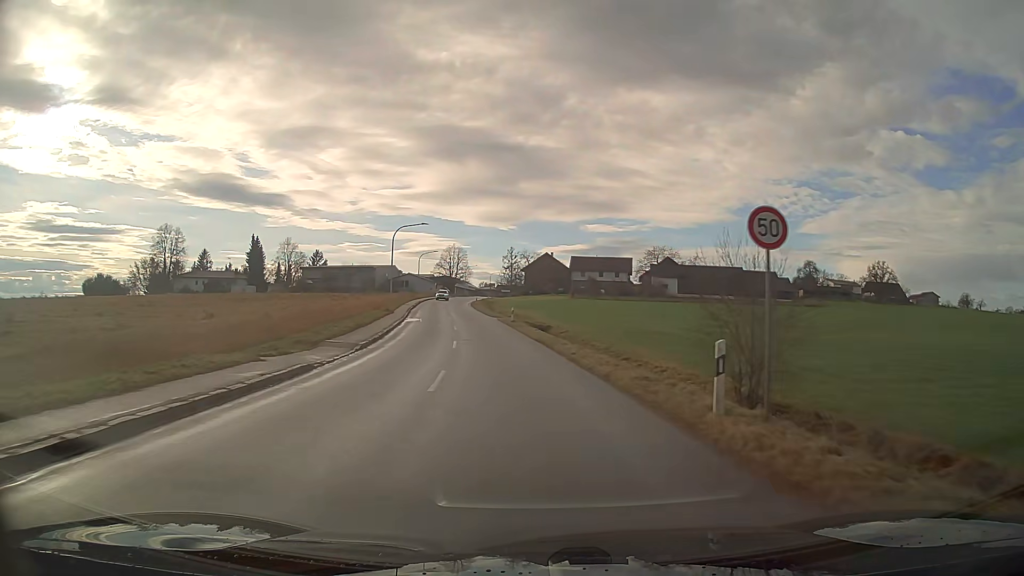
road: secondary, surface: asphalt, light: Day
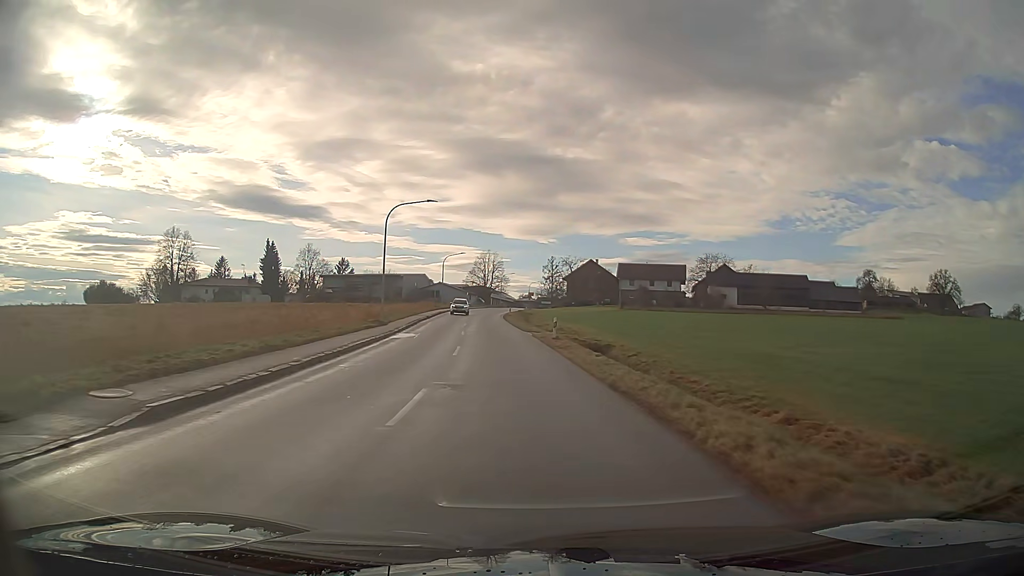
(-0.5, +15.9) m; -4°
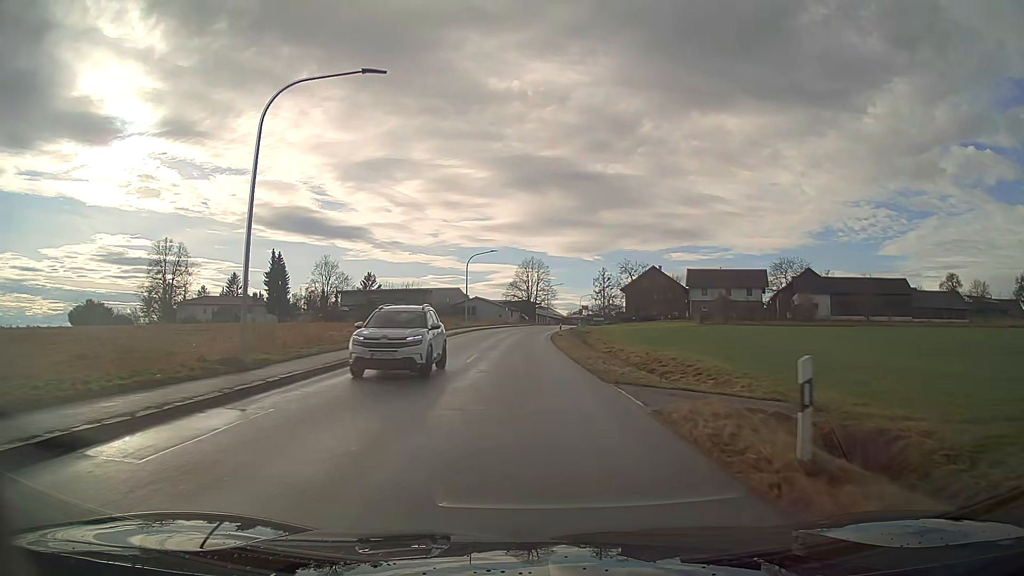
(-0.8, +23.7) m; -4°
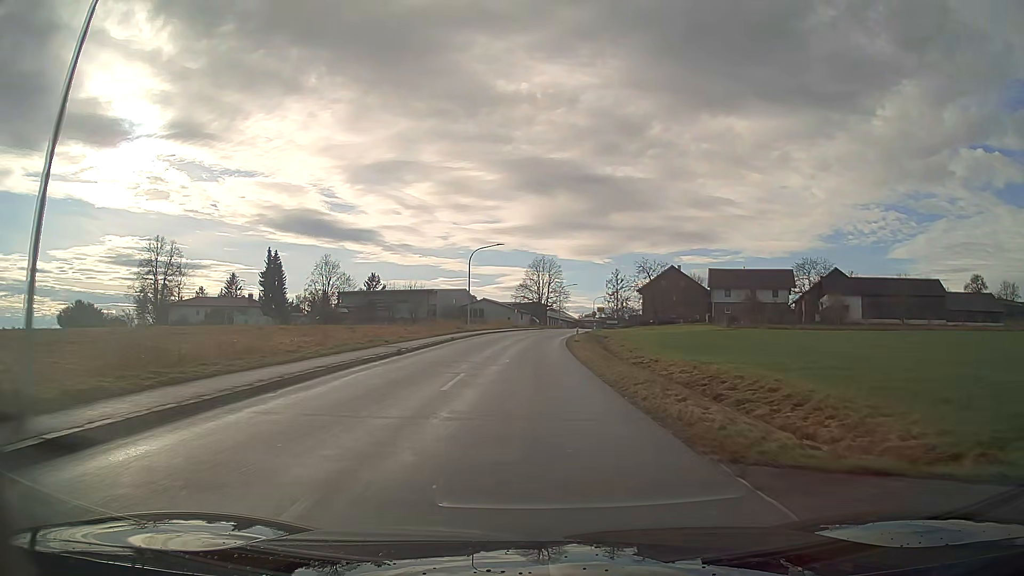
(-0.1, +7.8) m; -1°
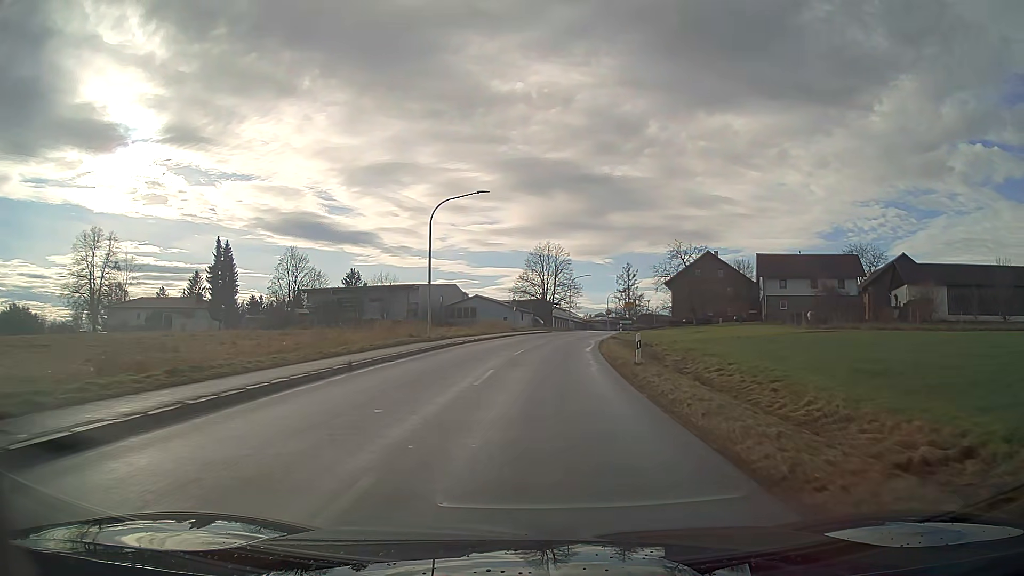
(-0.1, +23.4) m; 0°
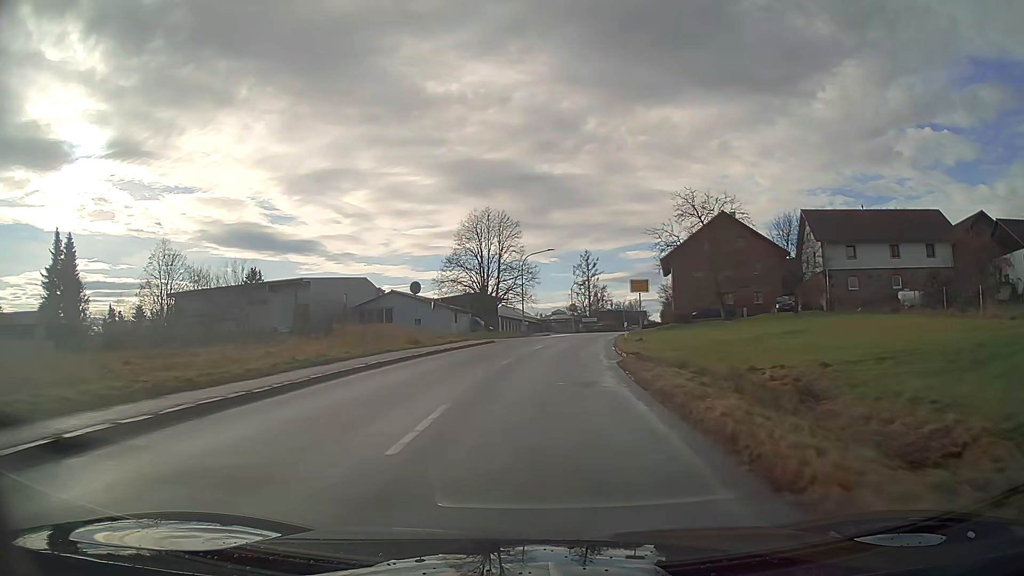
(+1.1, +31.2) m; +5°
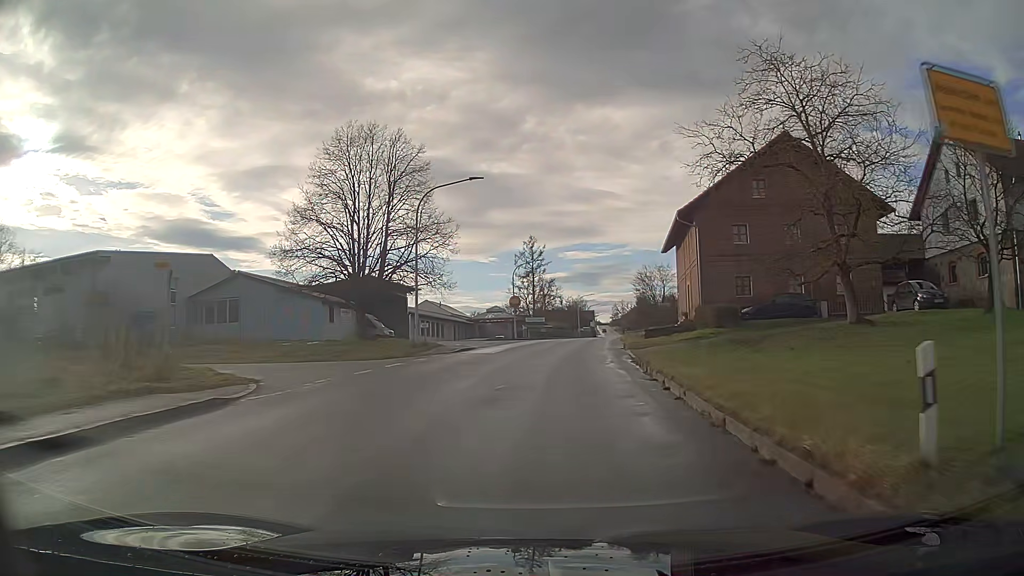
(+1.3, +29.6) m; +5°
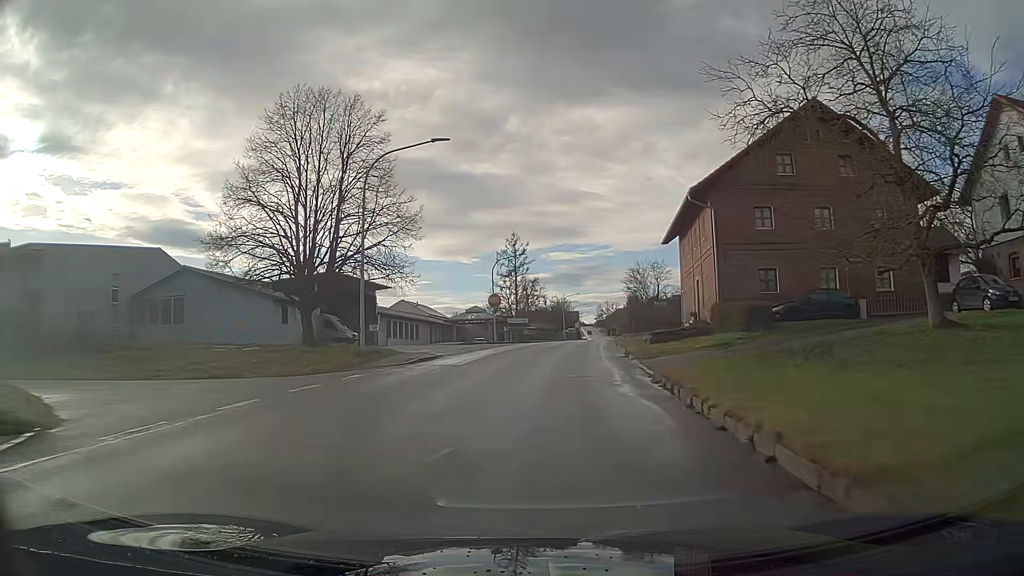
(+0.1, +6.5) m; +1°
